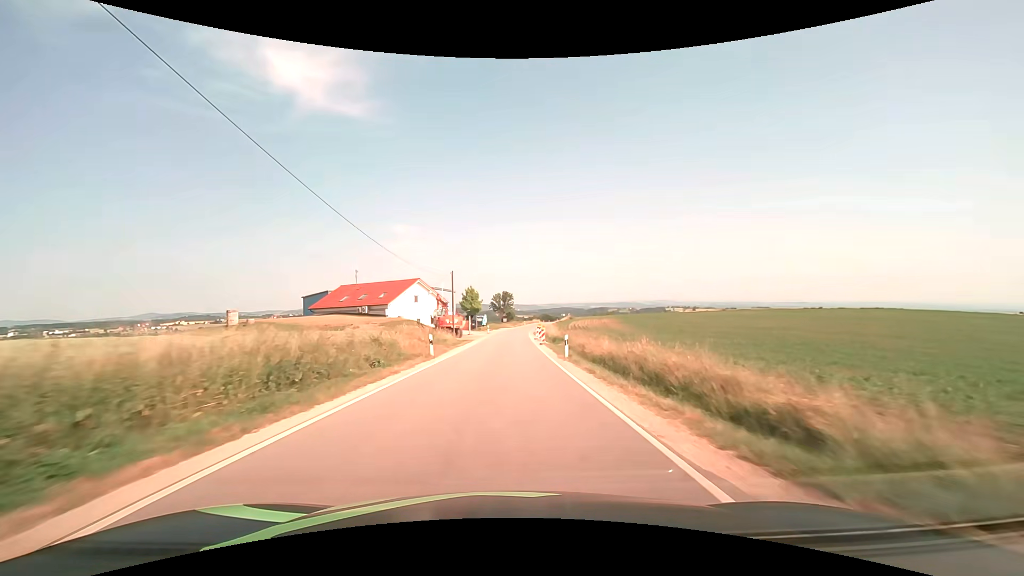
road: tertiary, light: Day
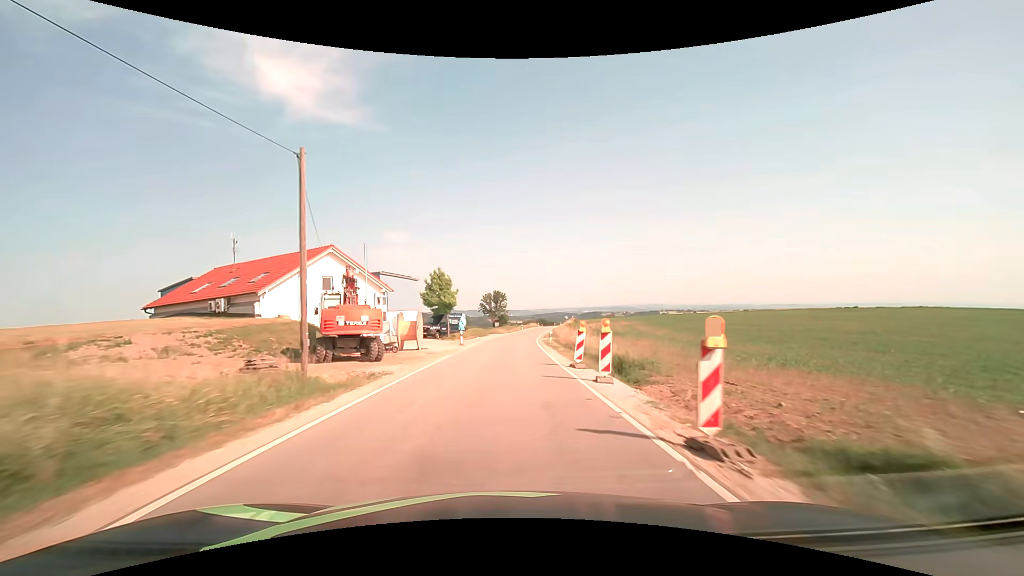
(+0.2, +32.2) m; +1°
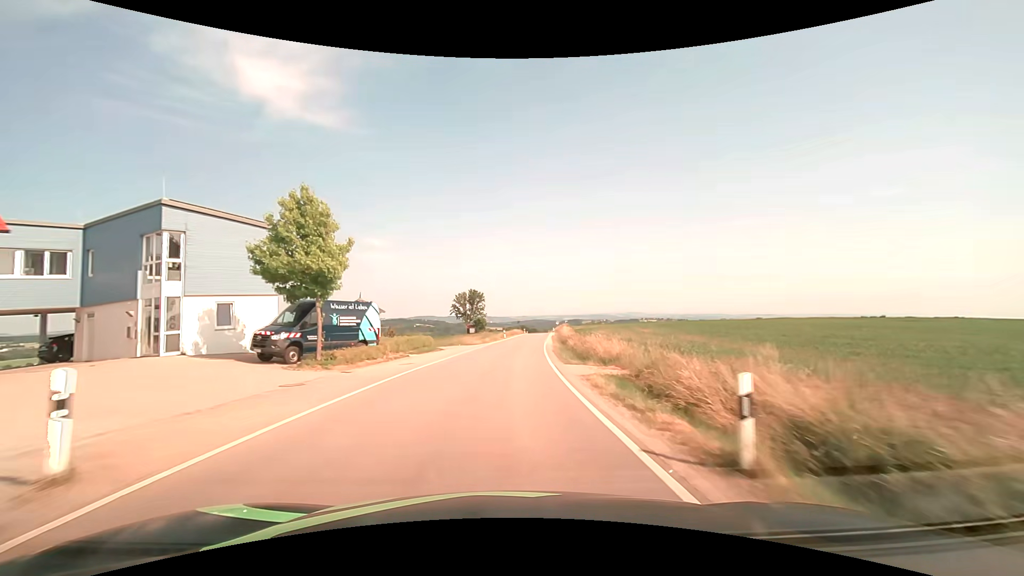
(+0.5, +32.2) m; +2°
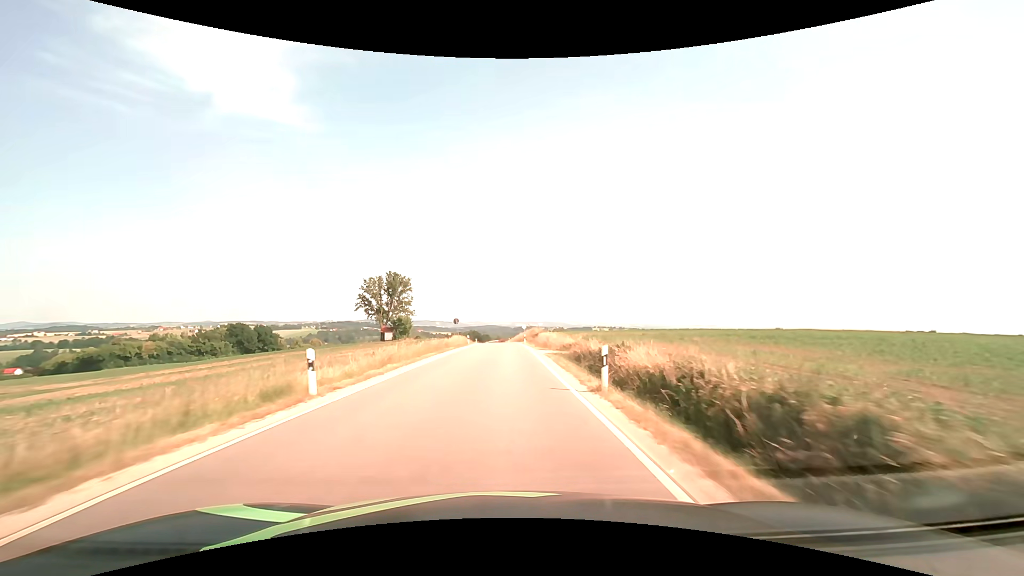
(+2.8, +53.5) m; +5°
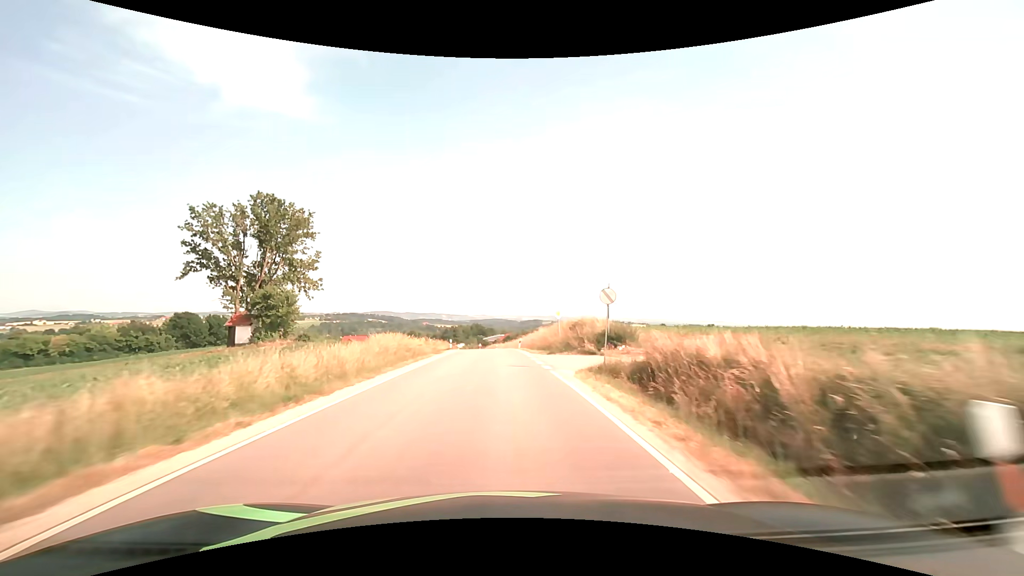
(-0.1, +53.7) m; -1°
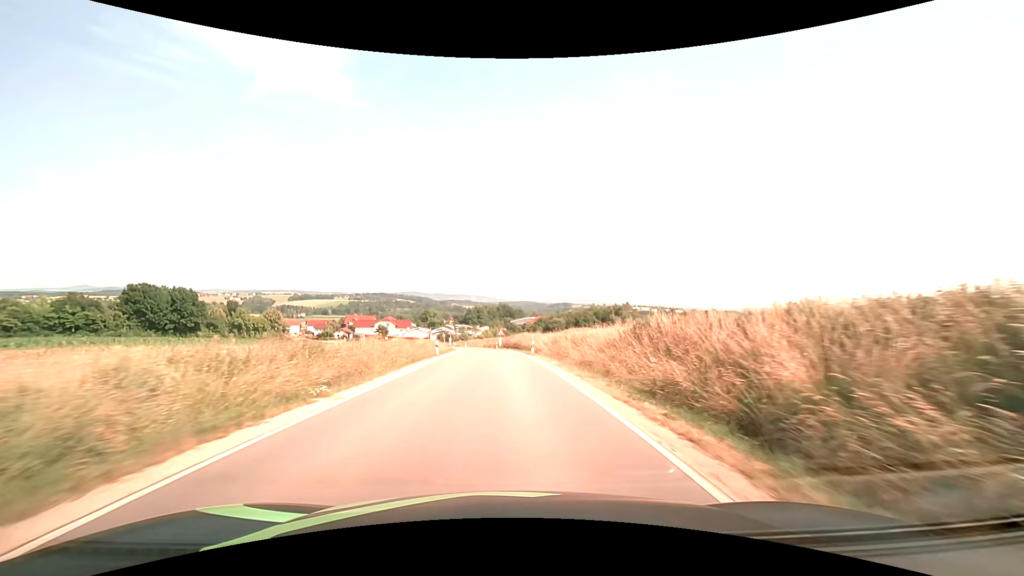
(-1.5, +51.9) m; -3°
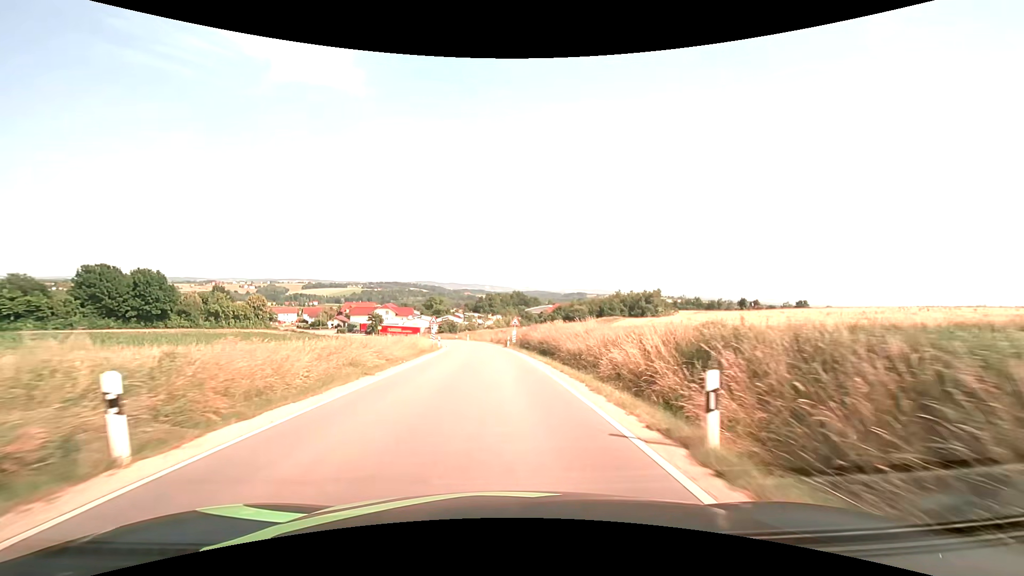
(-0.3, +28.5) m; -2°
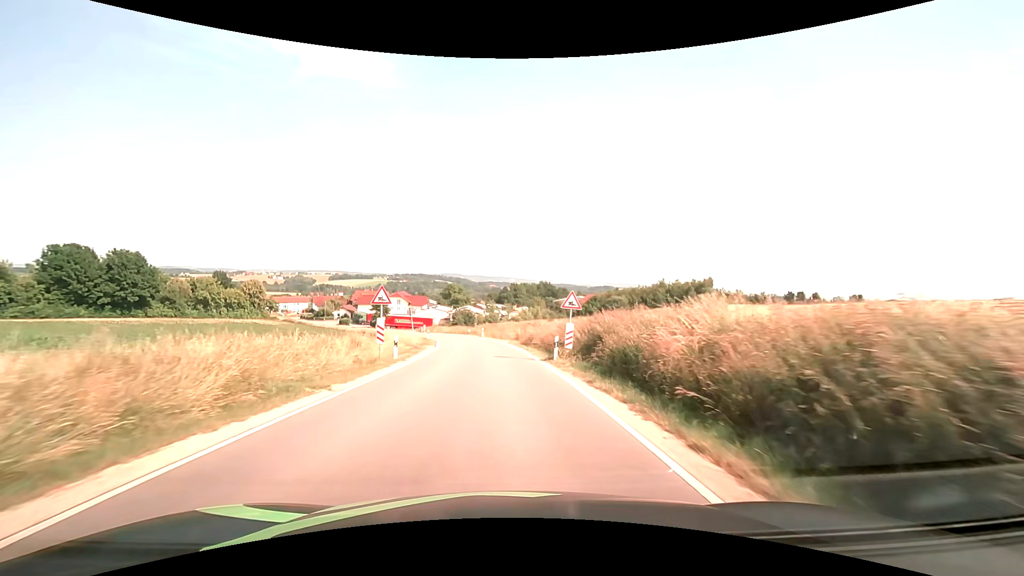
(-0.7, +26.1) m; -3°
(0, +10) (0, +20) (-1, +30) (-2, +40) (-3, +50) (-5, +60) (-7, +69) (-11, +79) (-14, +88) (-18, +97) m
